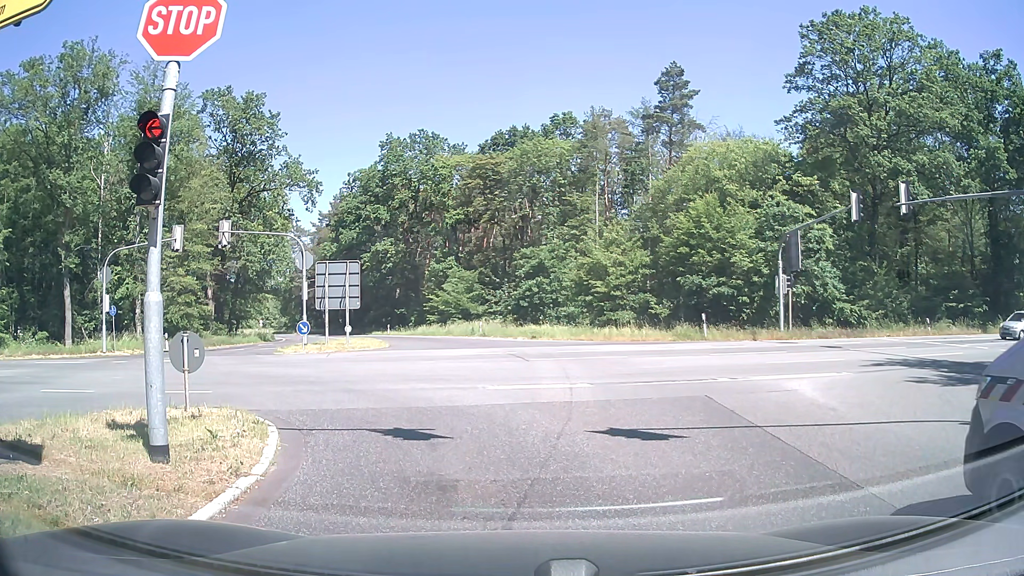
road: secondary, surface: asphalt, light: Day
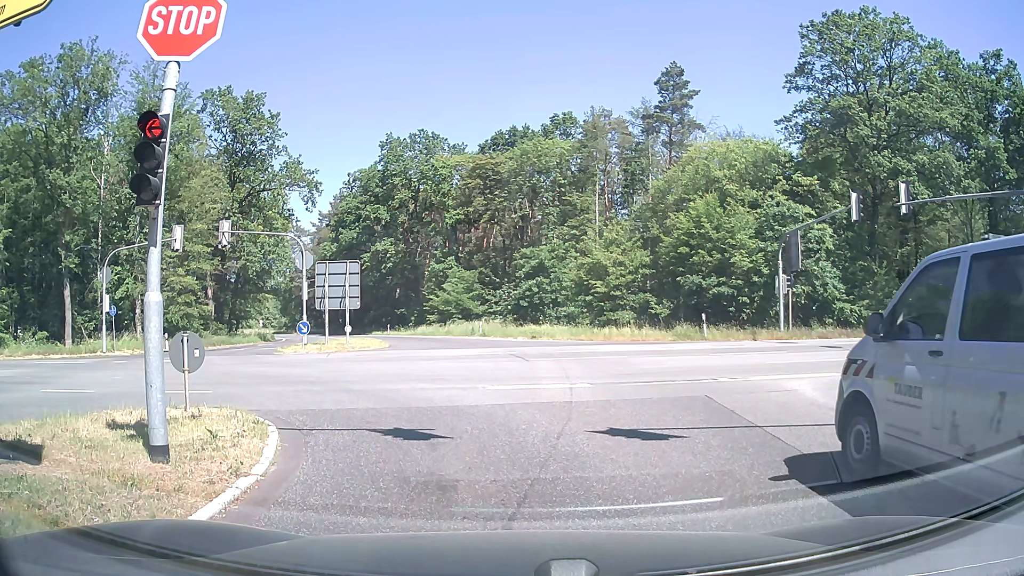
(0.0, 0.0) m; 0°
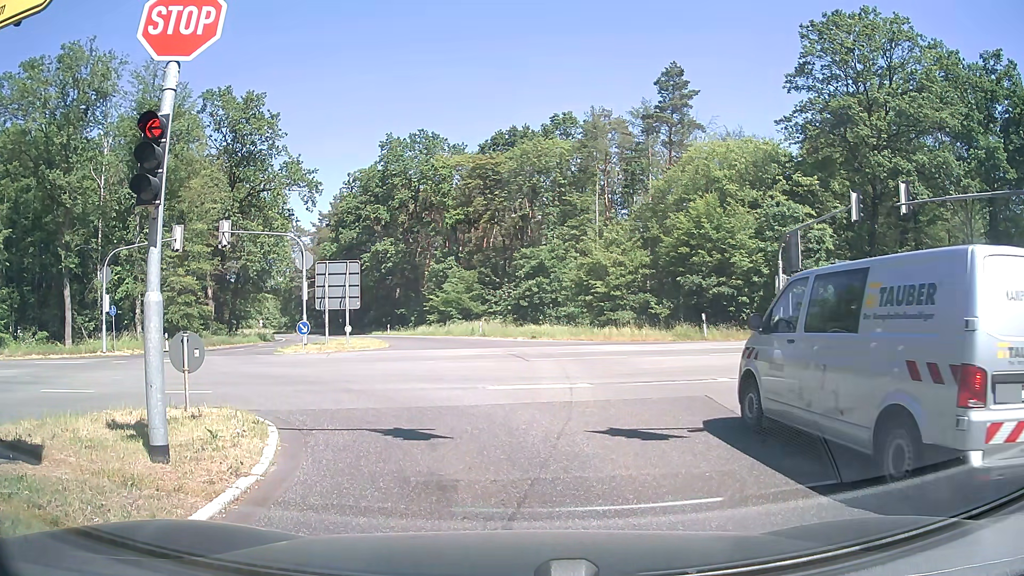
(0.0, 0.0) m; 0°
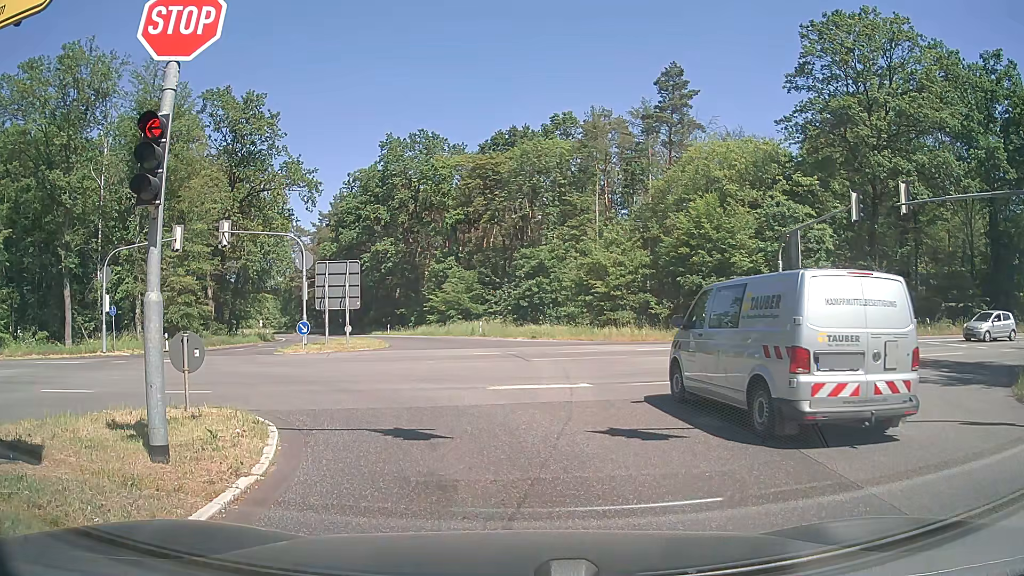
(0.0, 0.0) m; 0°
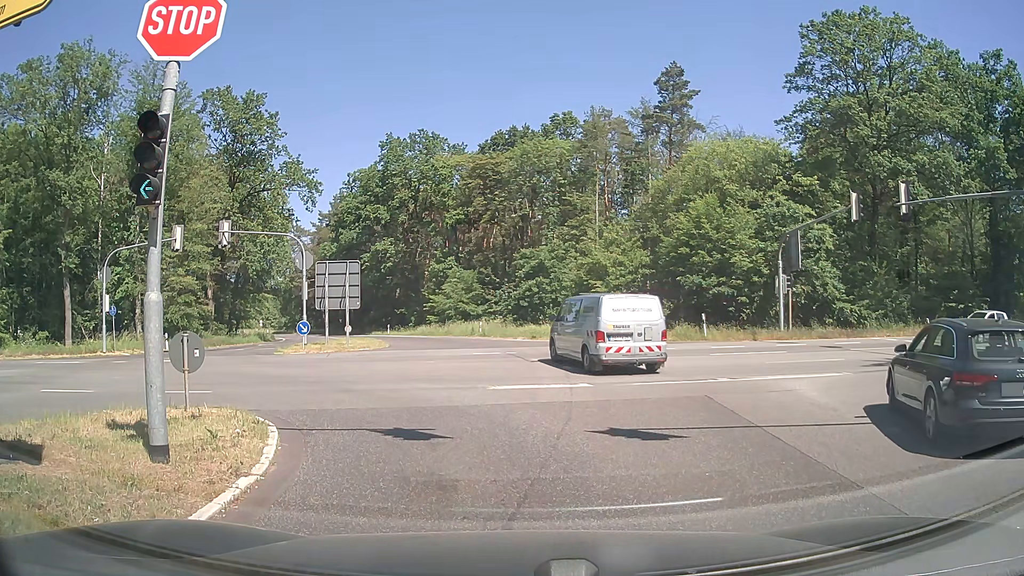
(0.0, 0.0) m; 0°
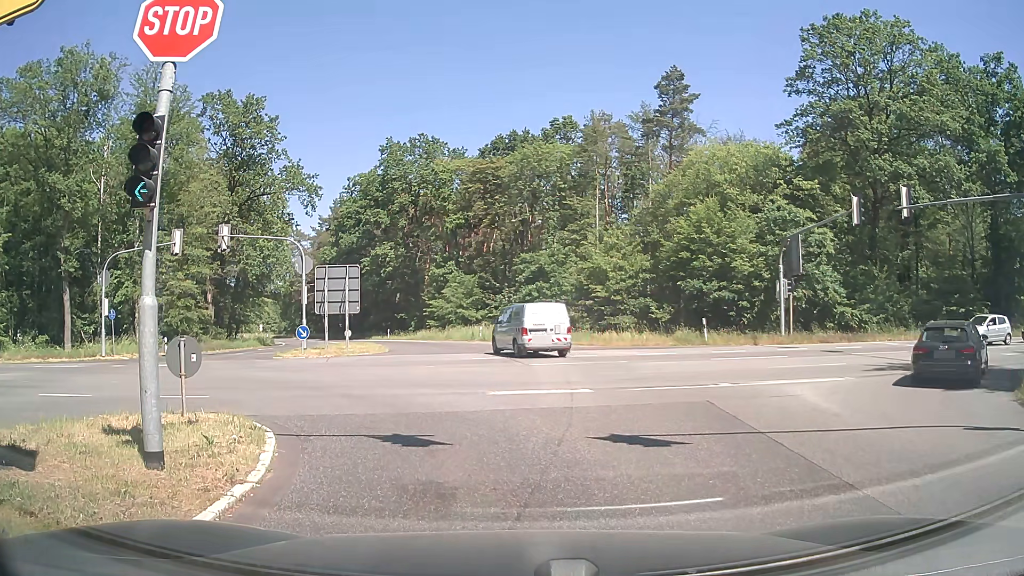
(0.0, +0.1) m; 0°
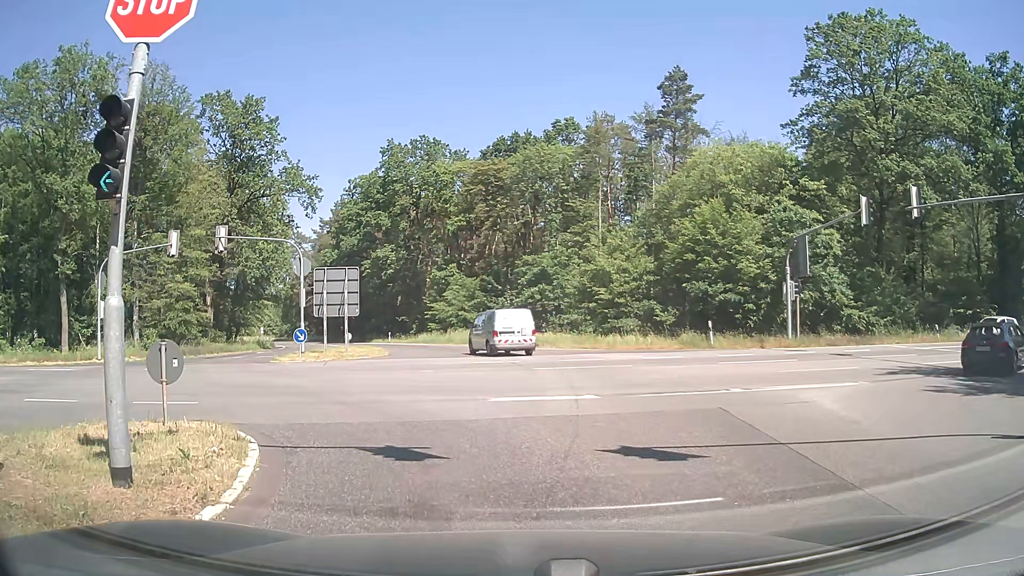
(0.0, +0.8) m; 0°
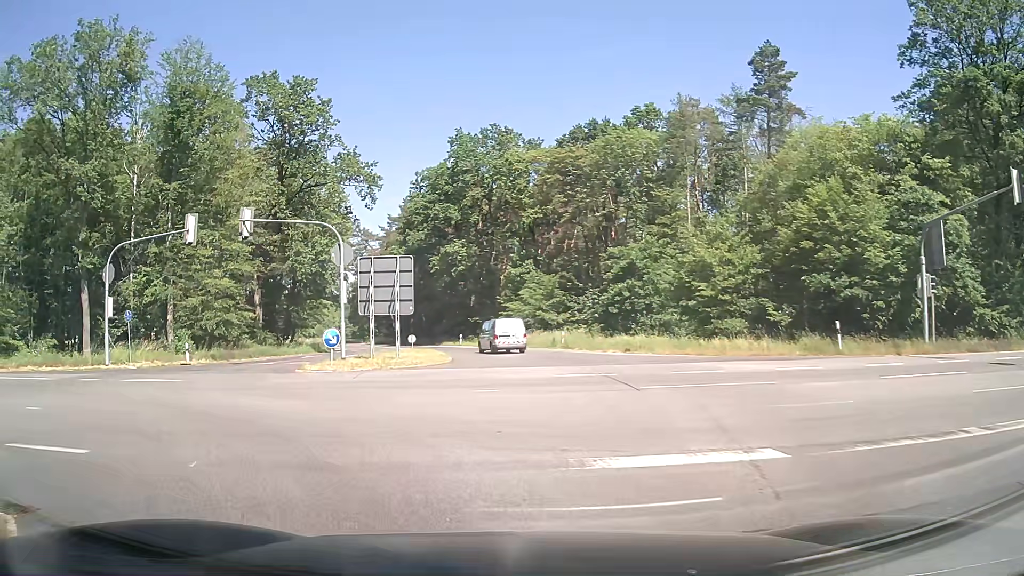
(0.0, +6.6) m; -6°
(-3, +9) (-10, +16) (-20, +18) (-30, +18) (-40, +17) (-50, +17) (-60, +16) (-70, +15) (-80, +15) (-90, +14) m
